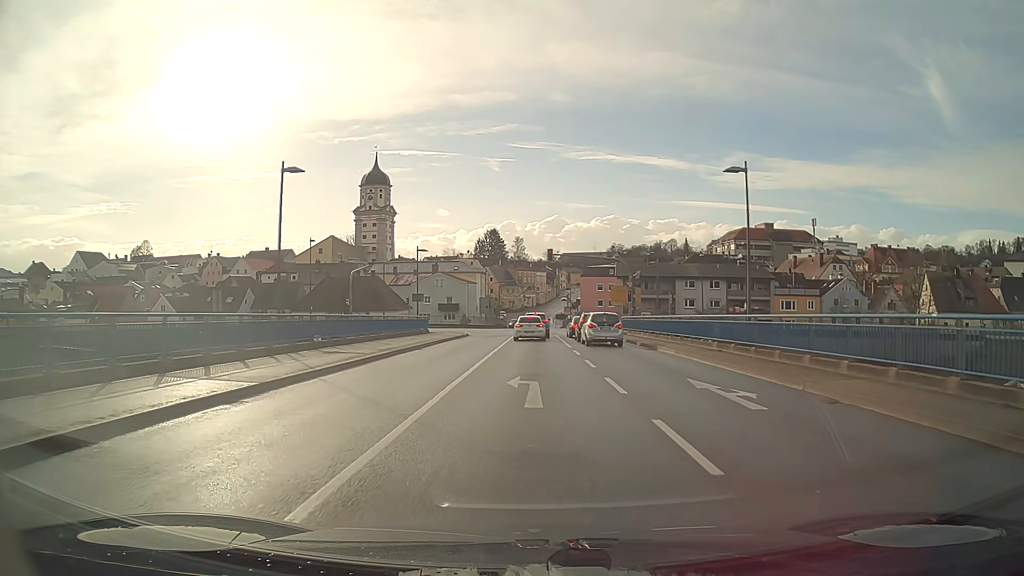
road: secondary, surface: asphalt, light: Day
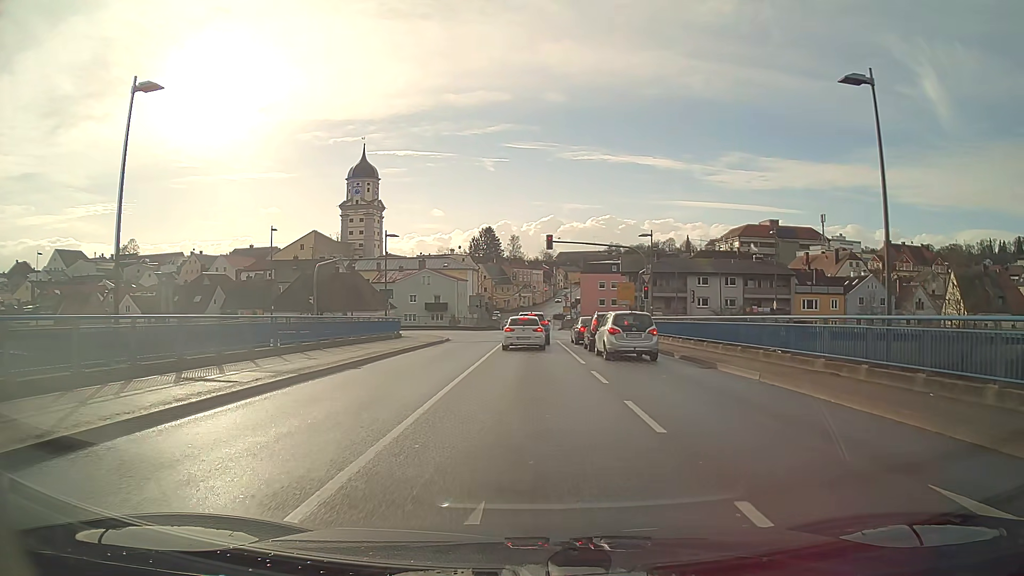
(0.0, +9.7) m; 0°
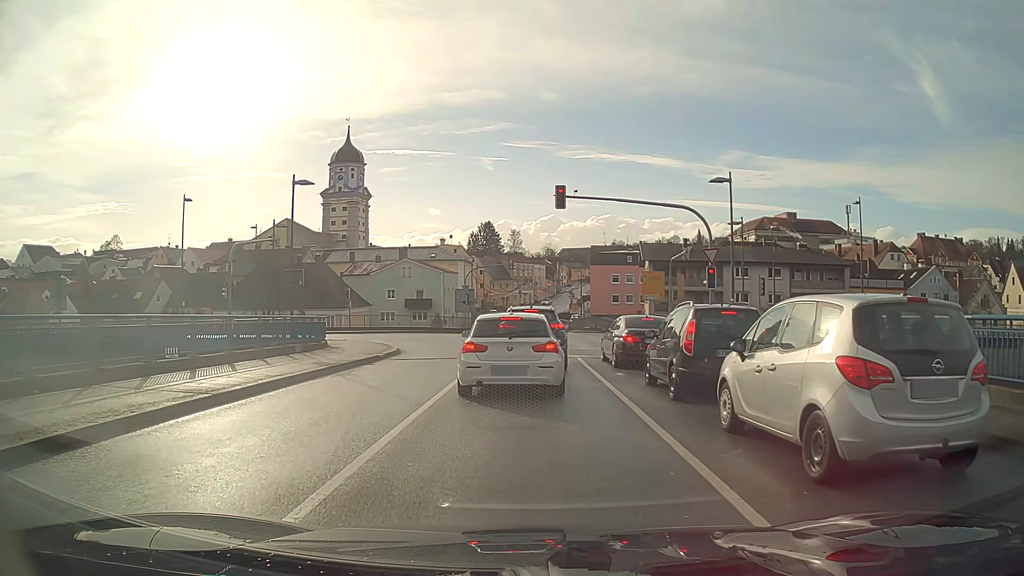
(0.0, +16.2) m; 0°
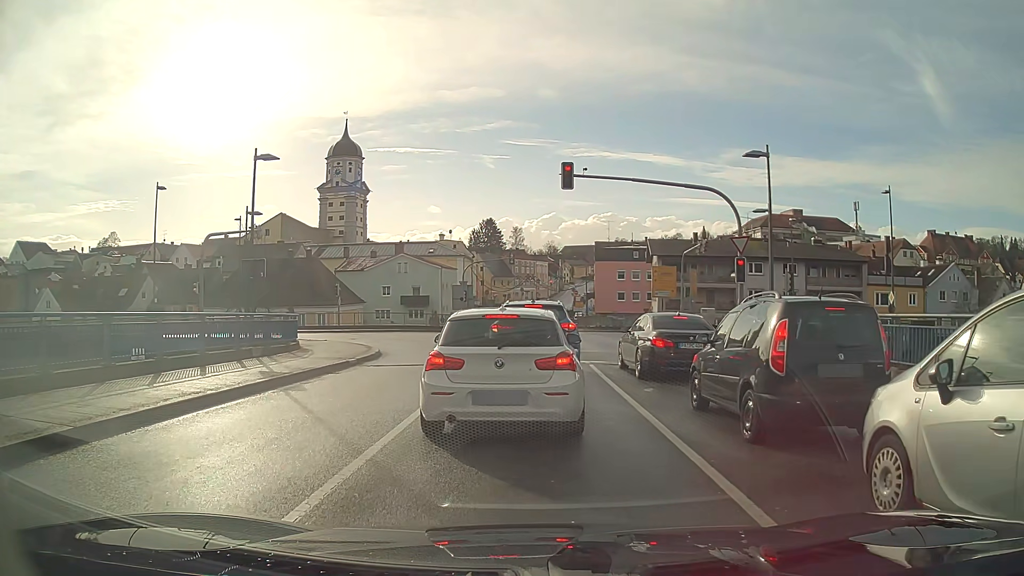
(0.0, +3.8) m; 0°
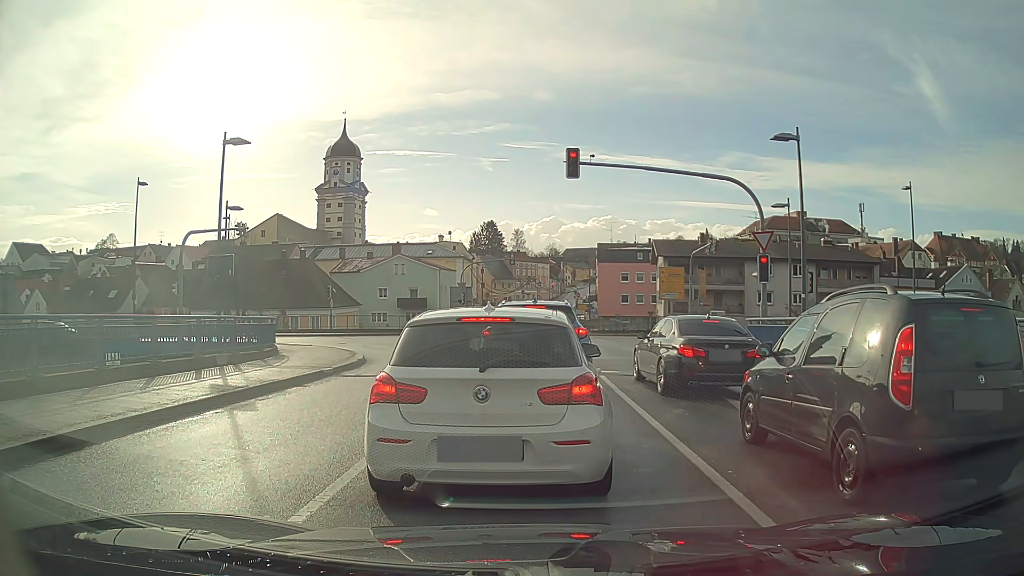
(0.0, +2.4) m; +1°
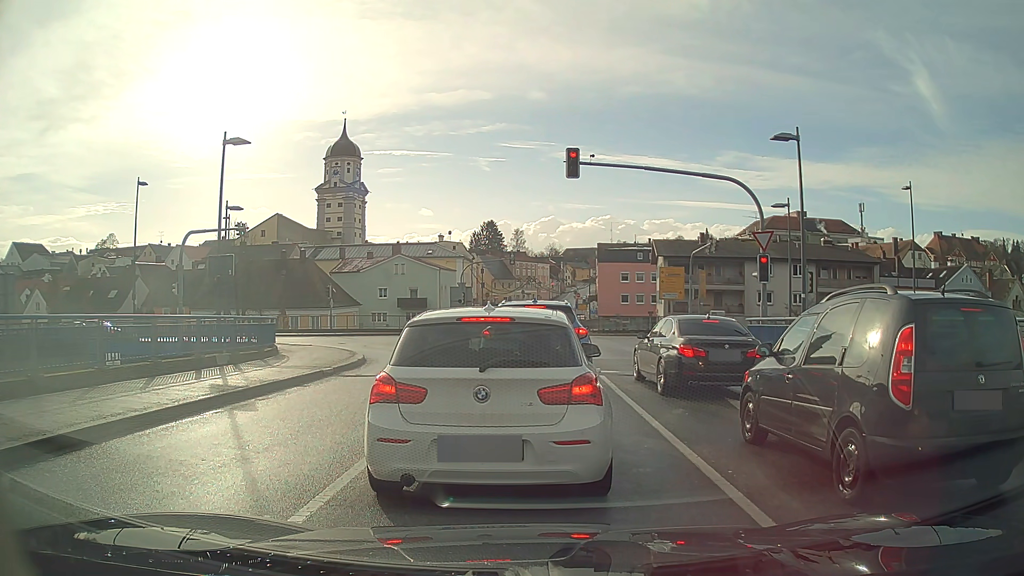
(0.0, 0.0) m; 0°
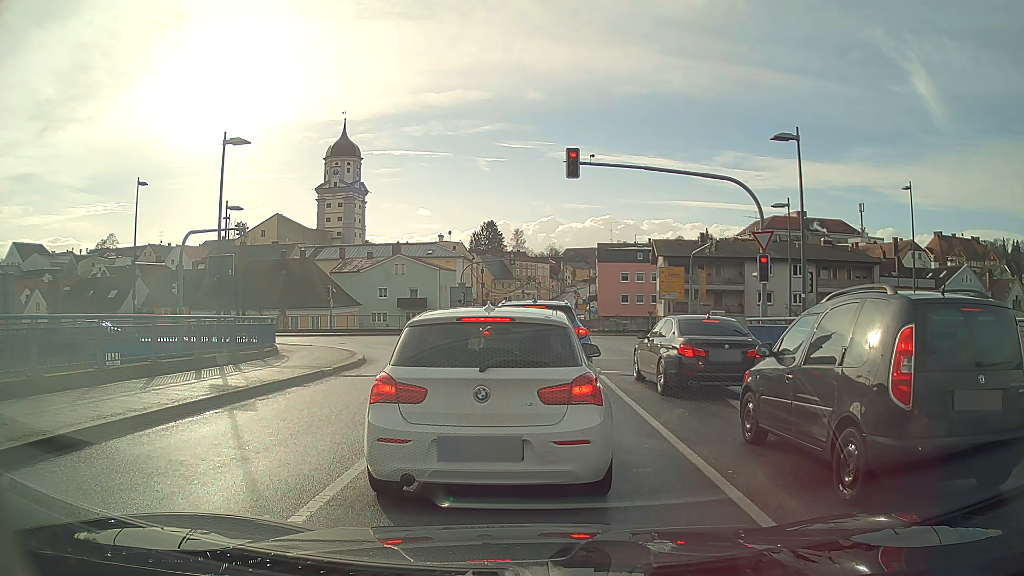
(0.0, 0.0) m; 0°
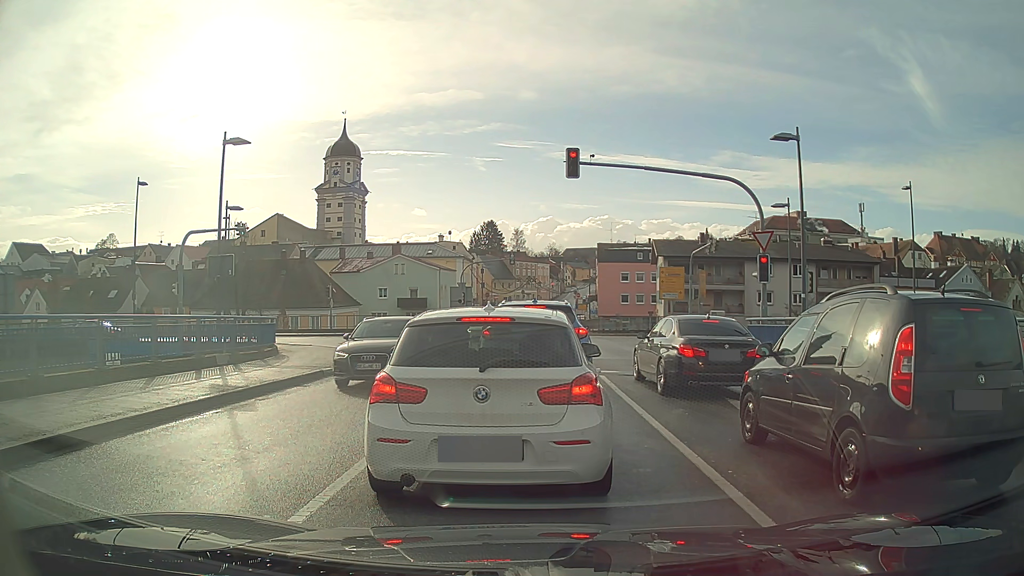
(0.0, 0.0) m; 0°
